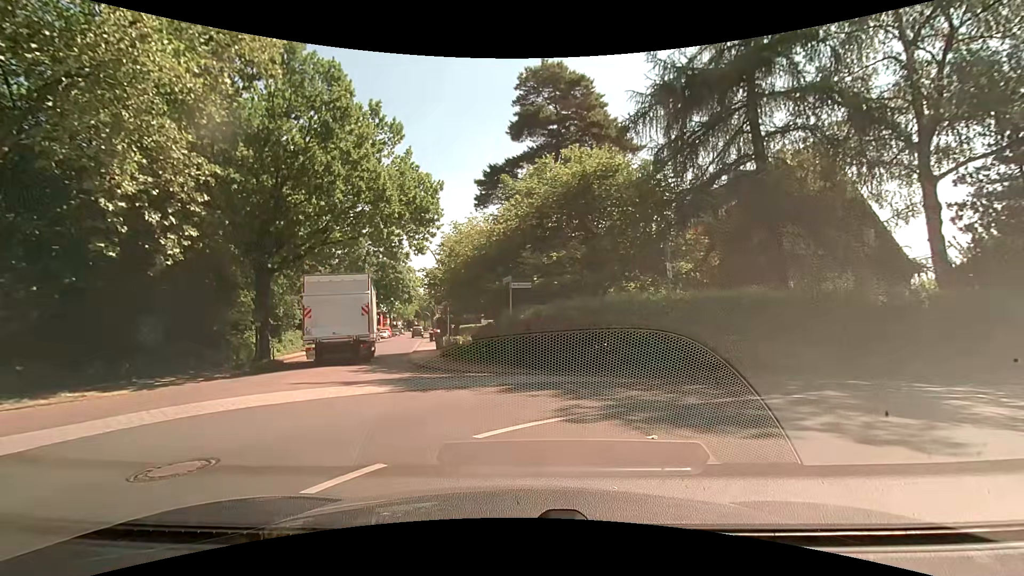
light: Day
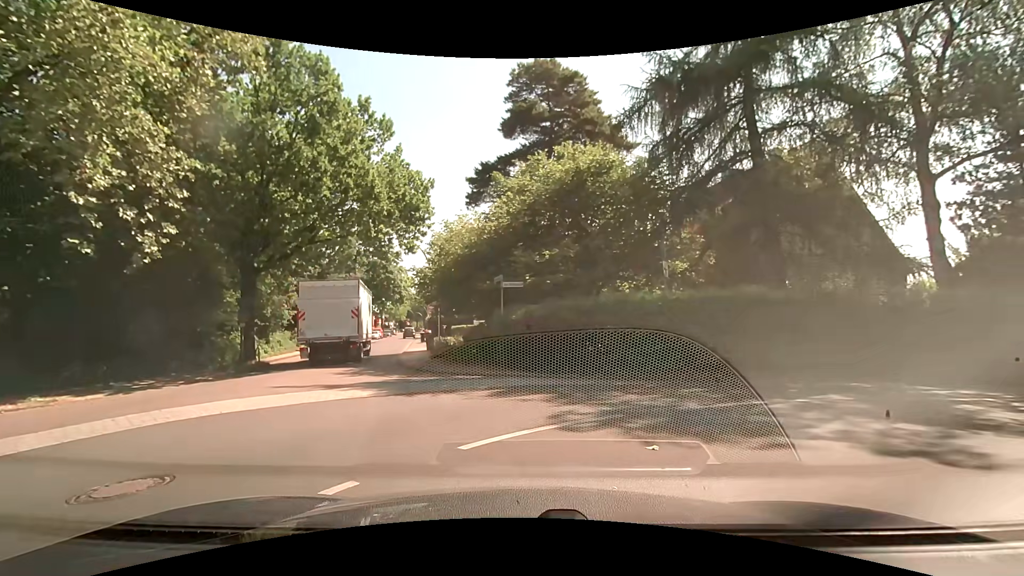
(0.0, +0.5) m; 0°
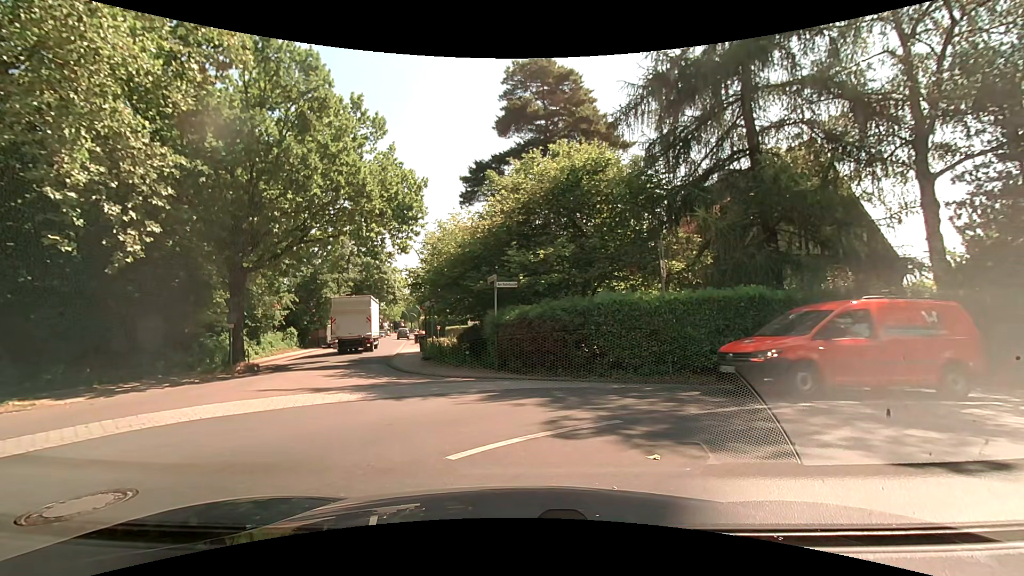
(0.0, +0.4) m; 0°
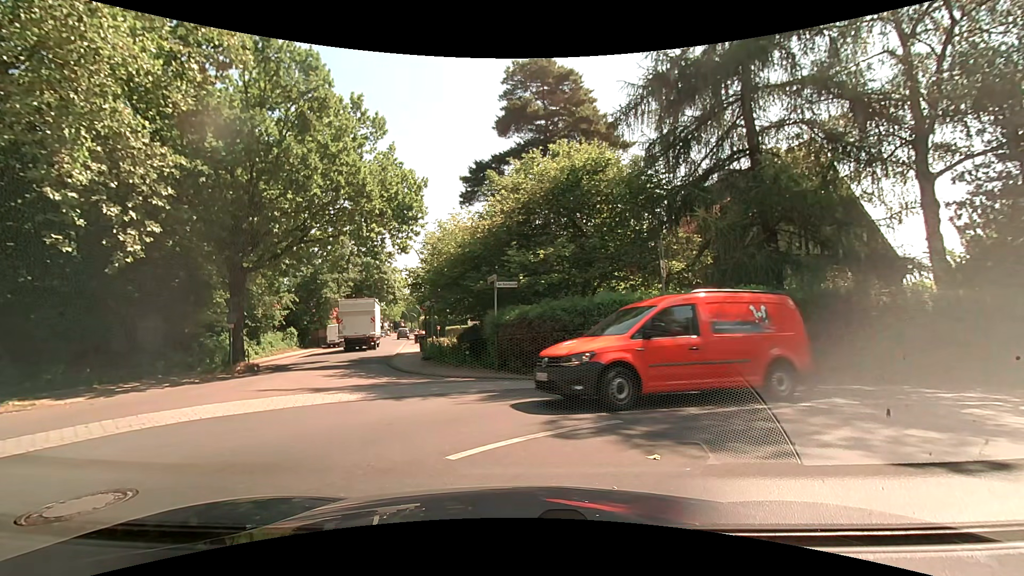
(0.0, 0.0) m; 0°
